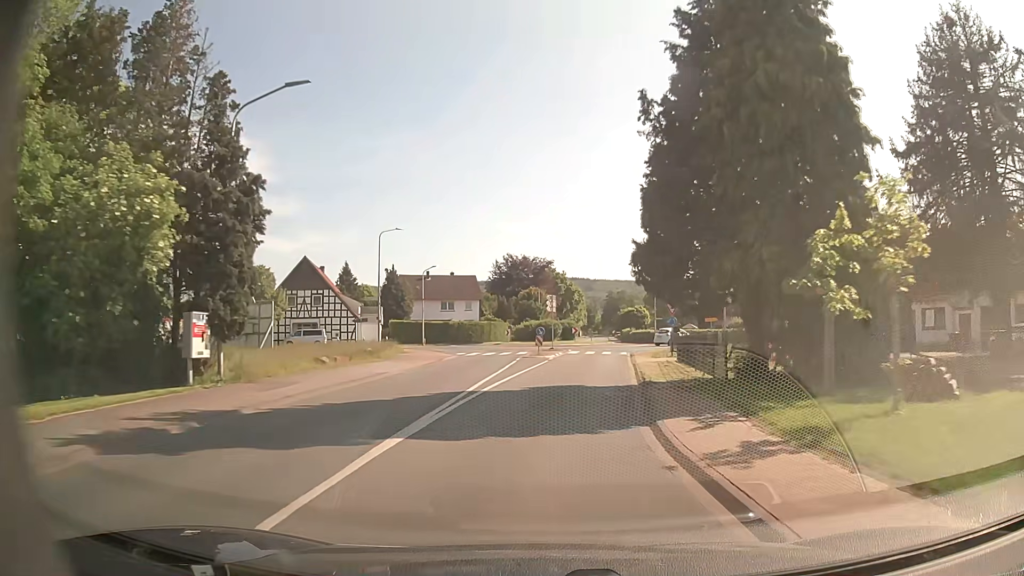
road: secondary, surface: asphalt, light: Day
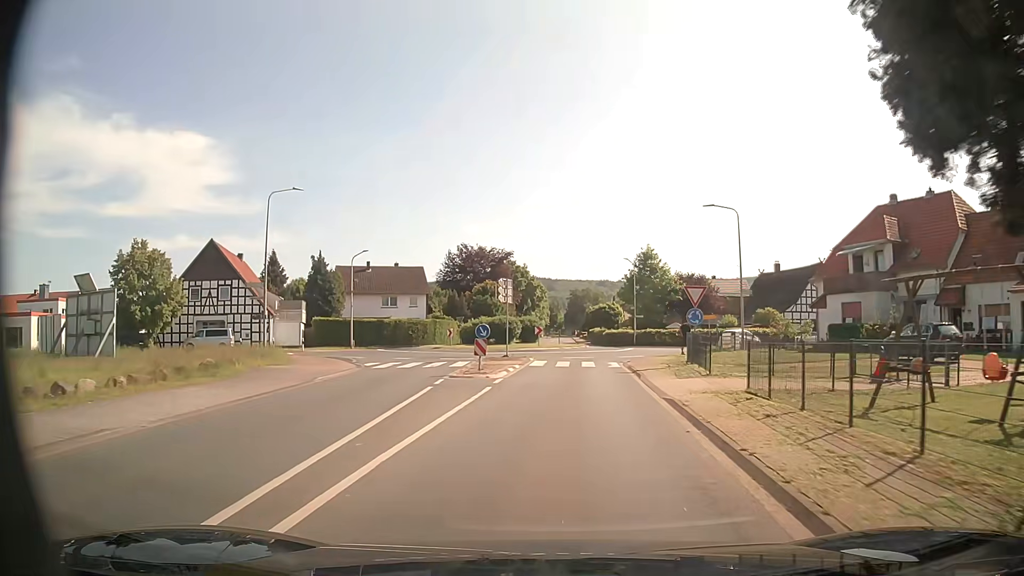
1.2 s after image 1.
(+0.3, +14.0) m; +3°
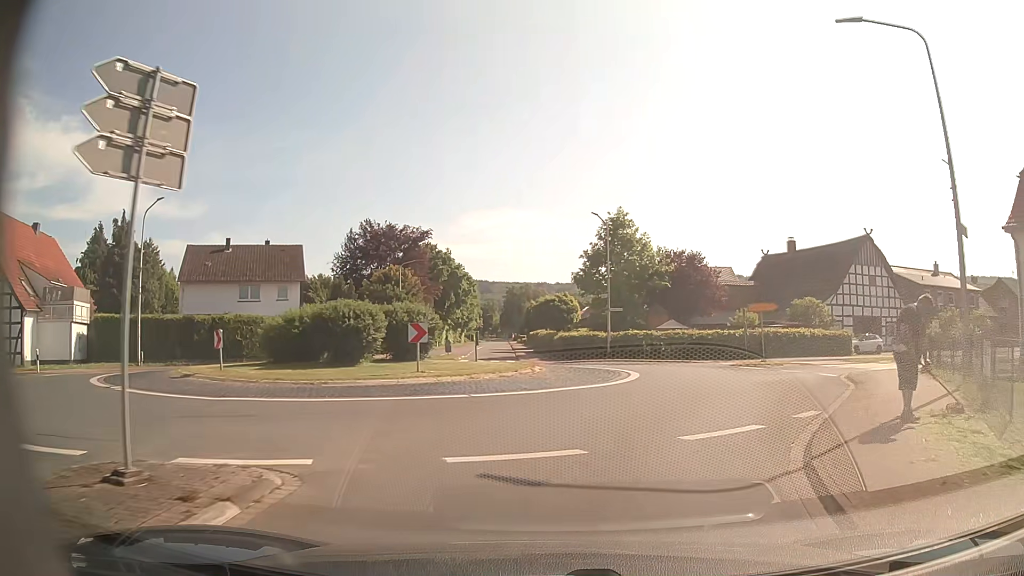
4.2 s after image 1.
(+1.1, +26.1) m; +5°
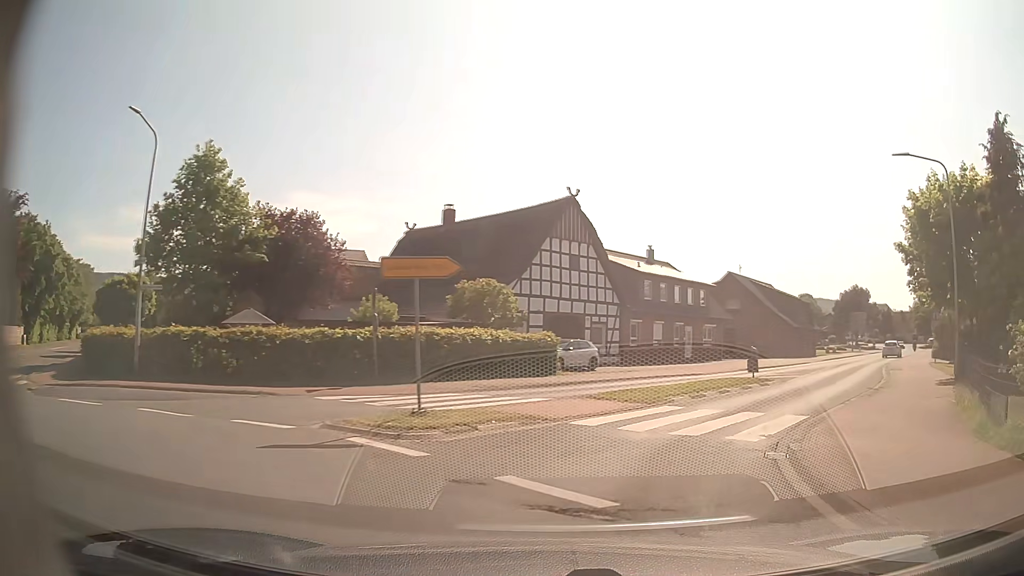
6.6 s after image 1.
(+4.6, +18.5) m; +30°
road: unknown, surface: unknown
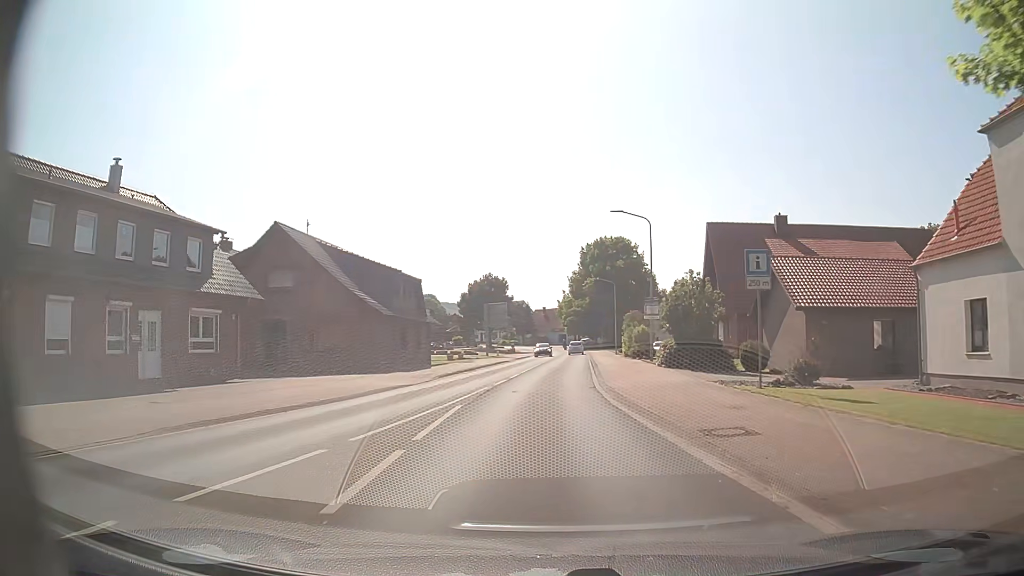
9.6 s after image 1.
(+11.1, +25.7) m; +33°
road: primary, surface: asphalt
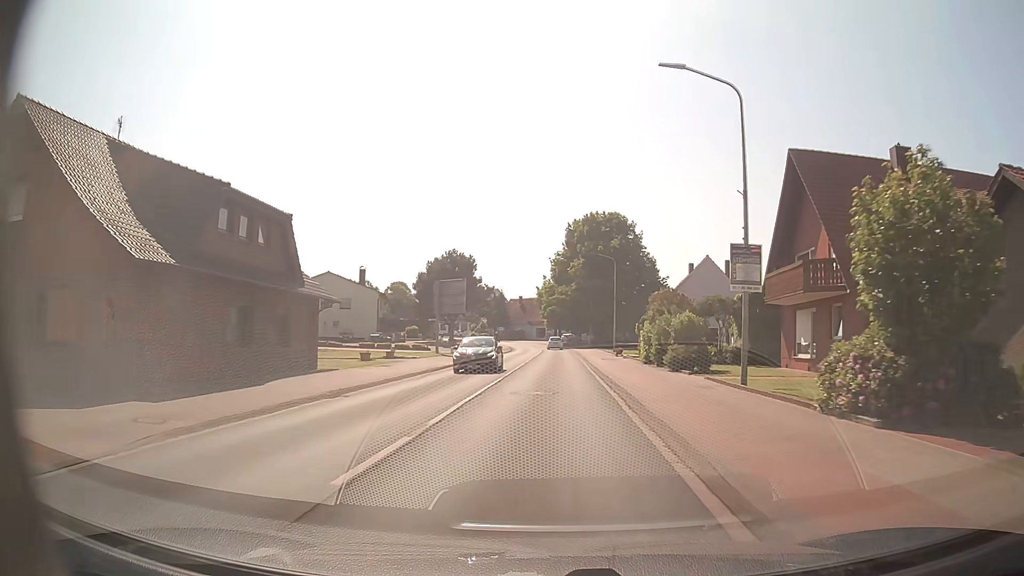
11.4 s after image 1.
(+0.2, +20.9) m; +2°
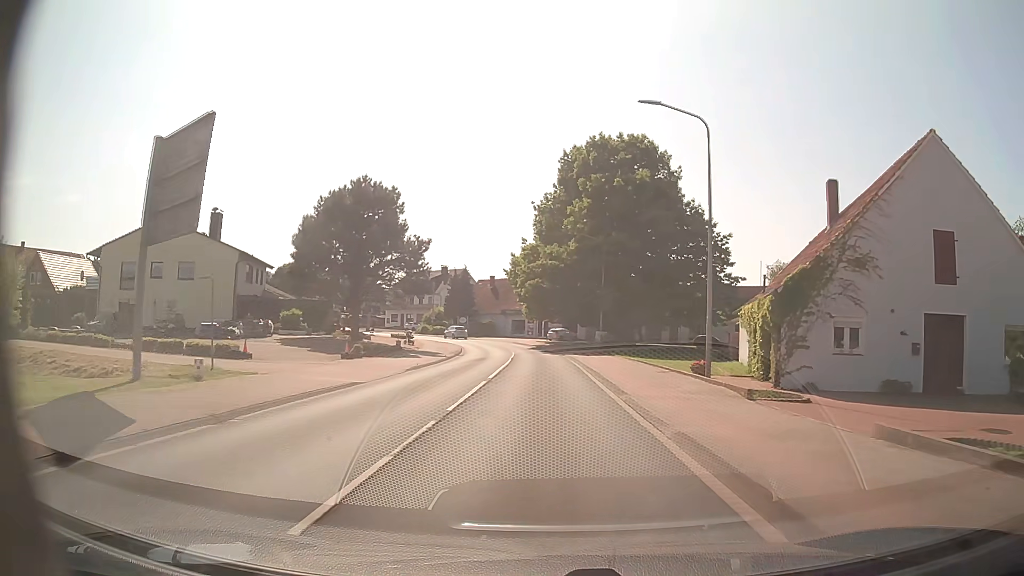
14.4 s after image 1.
(+0.4, +38.3) m; +1°
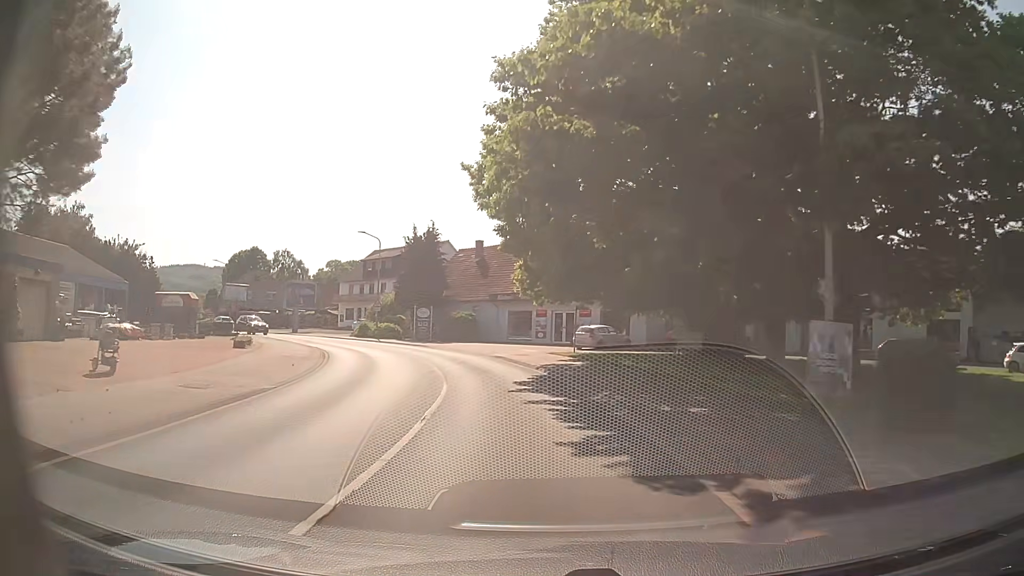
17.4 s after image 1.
(-0.2, +39.5) m; -1°
(0, +10) (-1, +20) (-4, +30) (-8, +39) (-13, +47) (-20, +55) (-27, +62) (-35, +68) (-42, +75) (-50, +81) m
